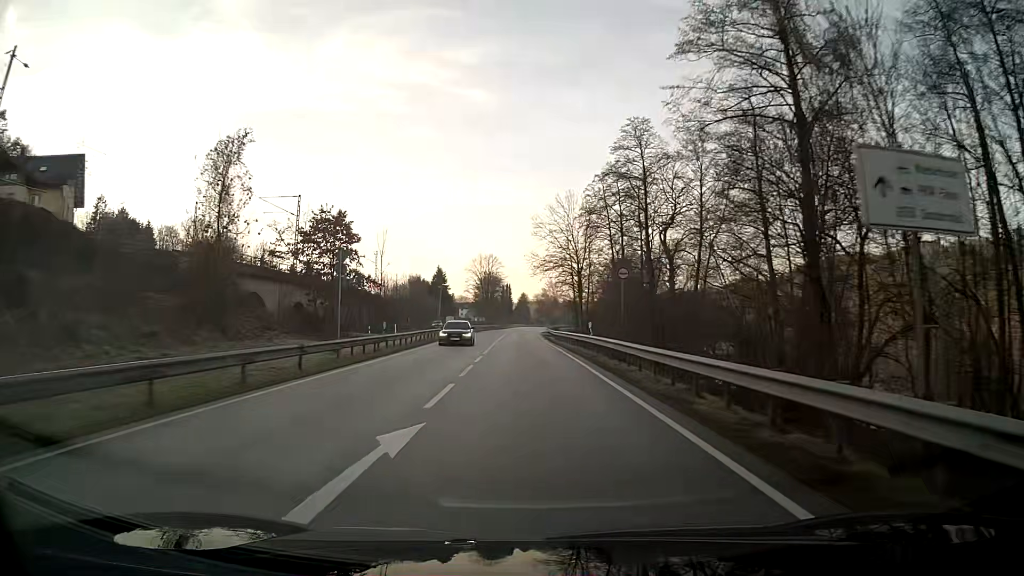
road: primary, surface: asphalt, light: Day
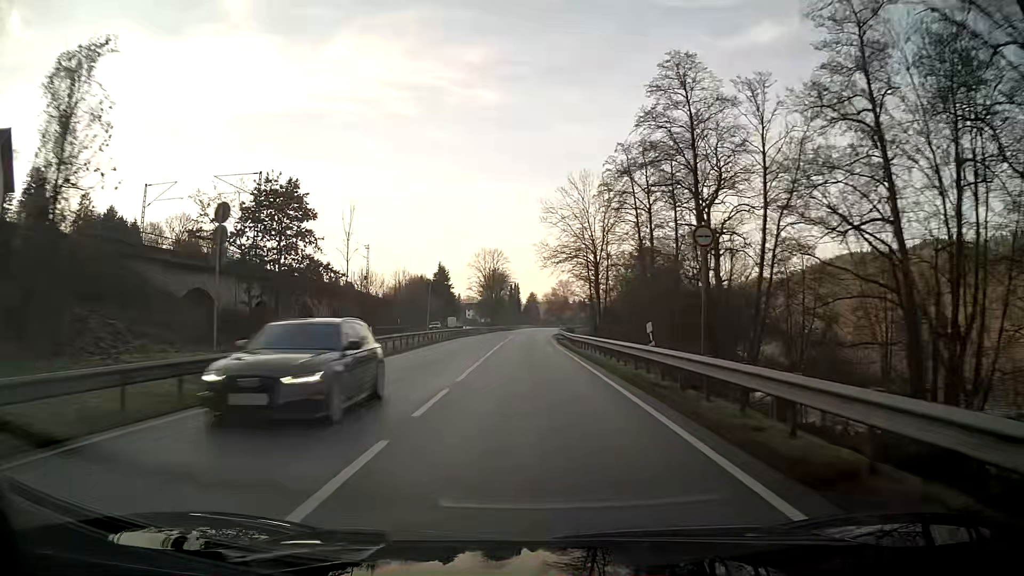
(-0.1, +12.9) m; -1°
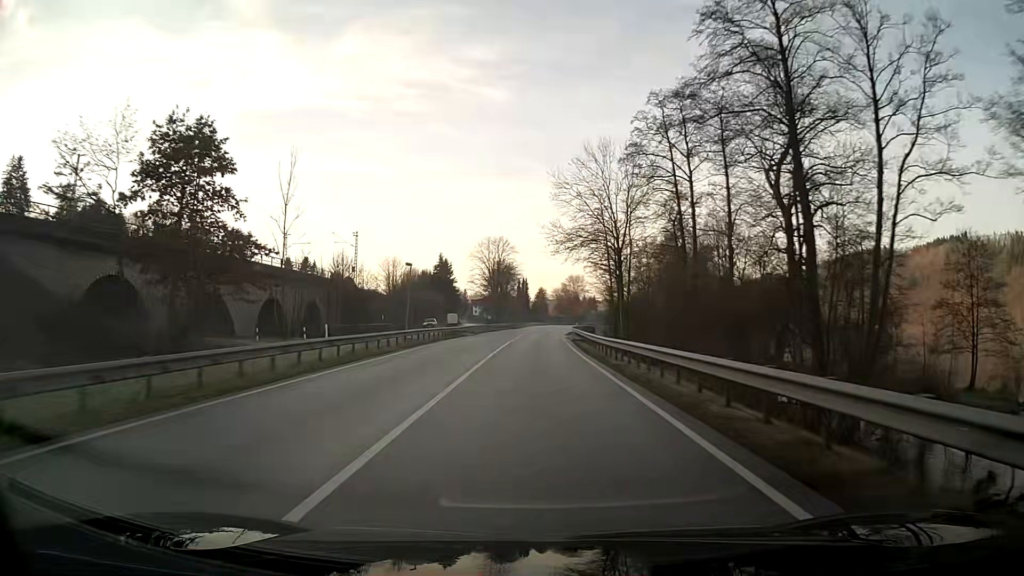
(-0.1, +12.9) m; -1°
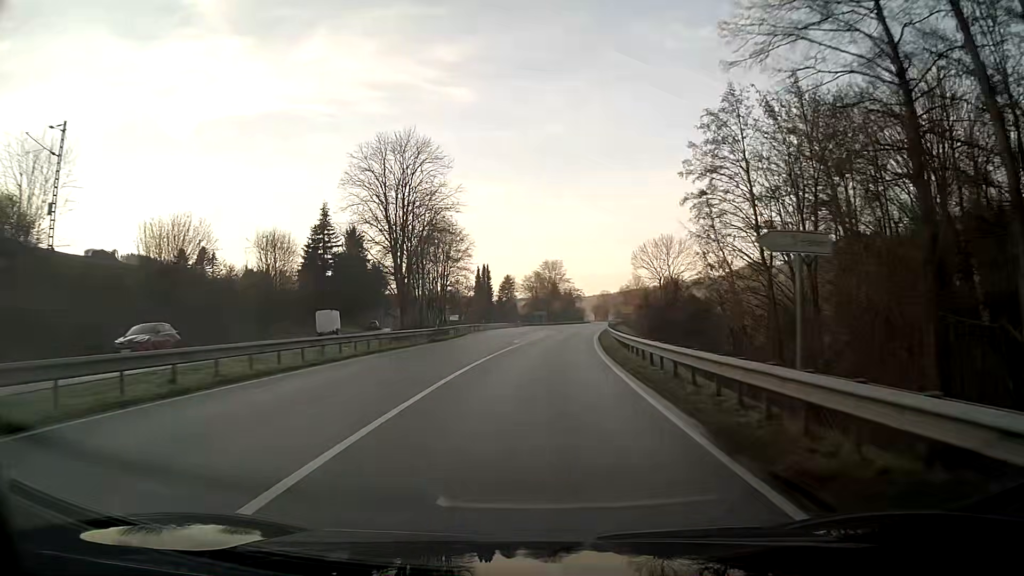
(+1.3, +63.8) m; +3°
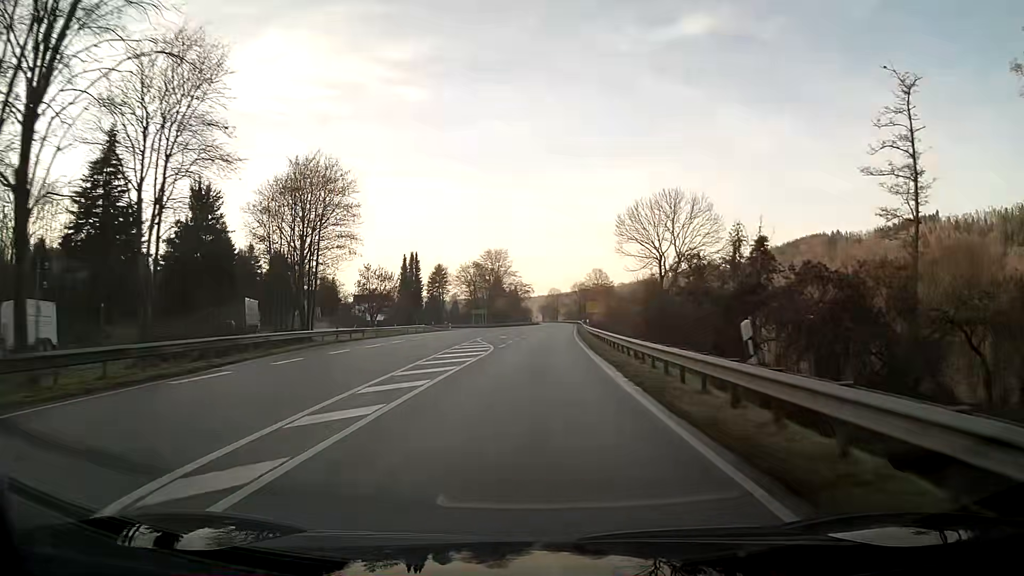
(+1.5, +35.4) m; +4°
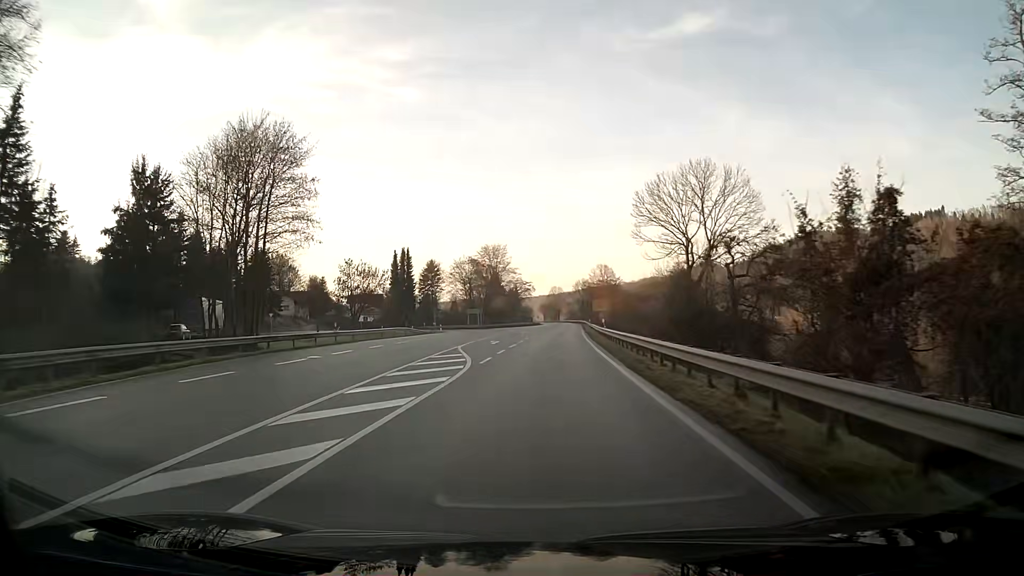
(0.0, +11.2) m; 0°
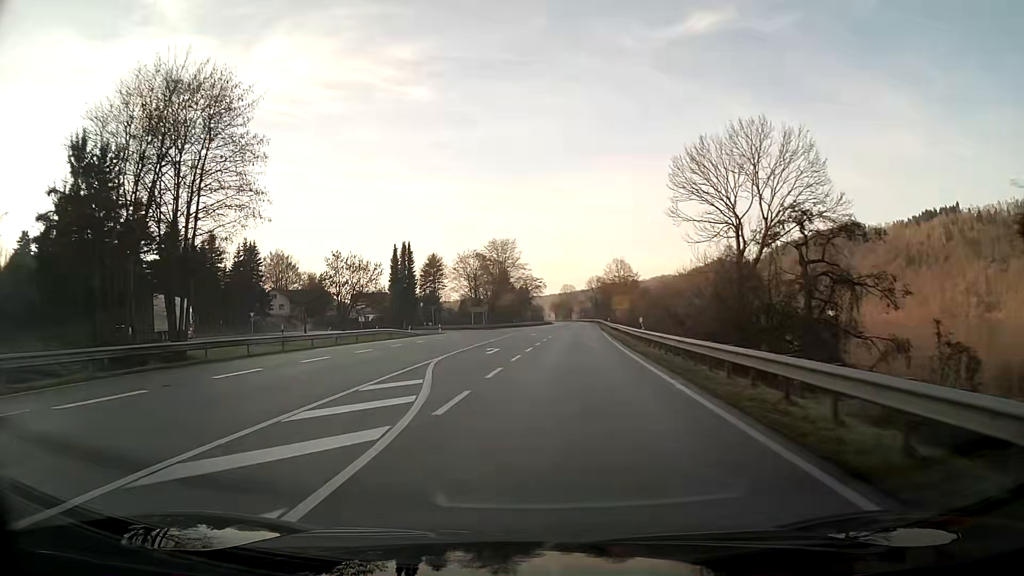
(-0.1, +10.8) m; -1°
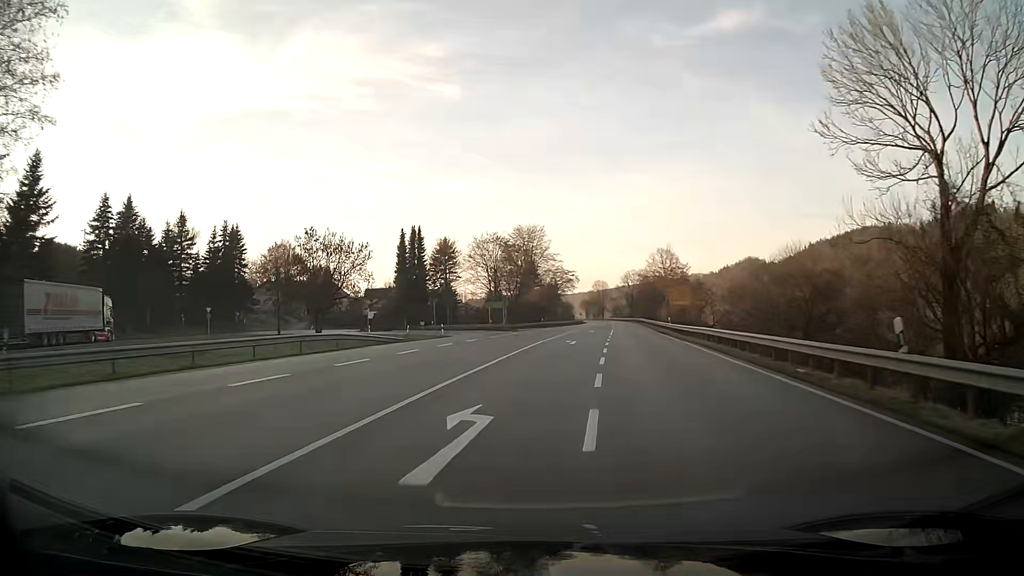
(-0.3, +20.2) m; -2°
(0, +10) (+1, +20) (+1, +30) (+3, +40) (+4, +50) (+5, +60) (+6, +70) (+1, +78) (-8, +83) (-17, +85) m
